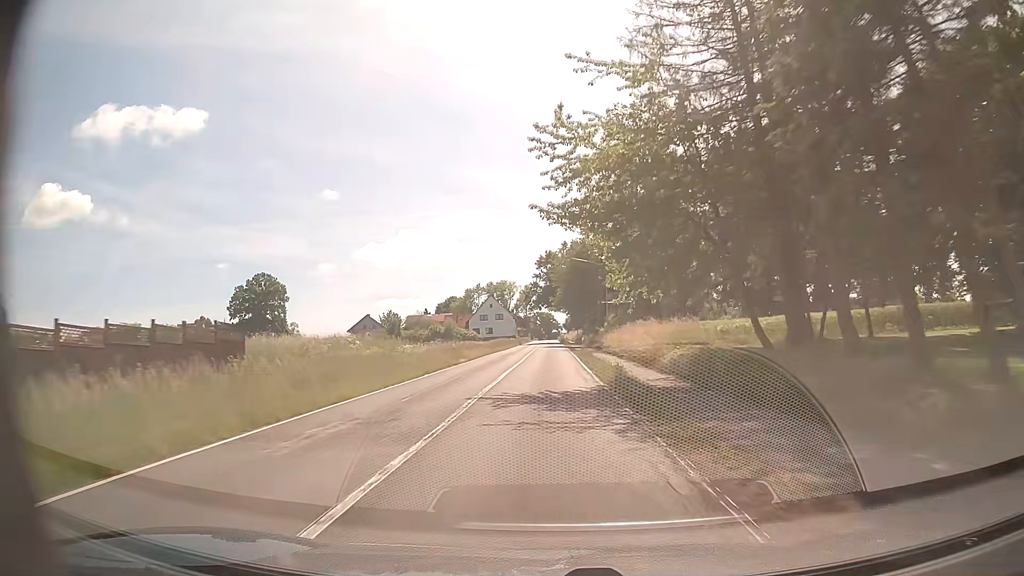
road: tertiary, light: Day
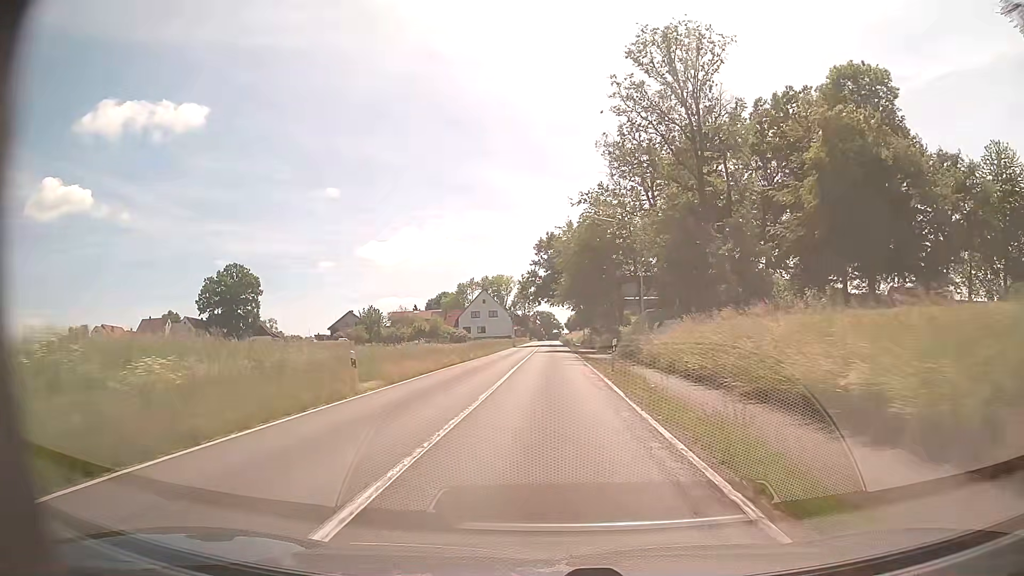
(0.0, +20.5) m; 0°
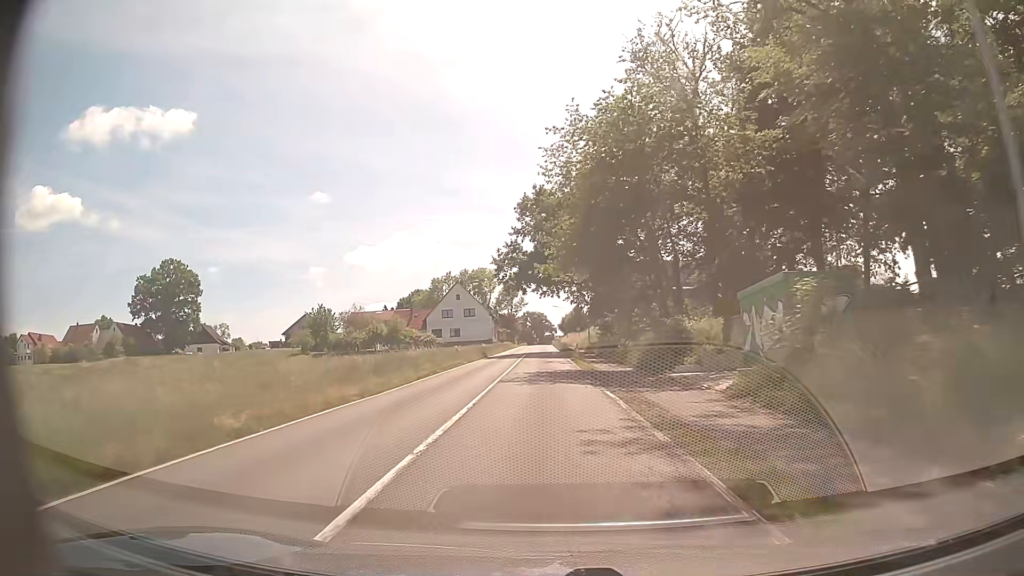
(+0.3, +30.6) m; +1°
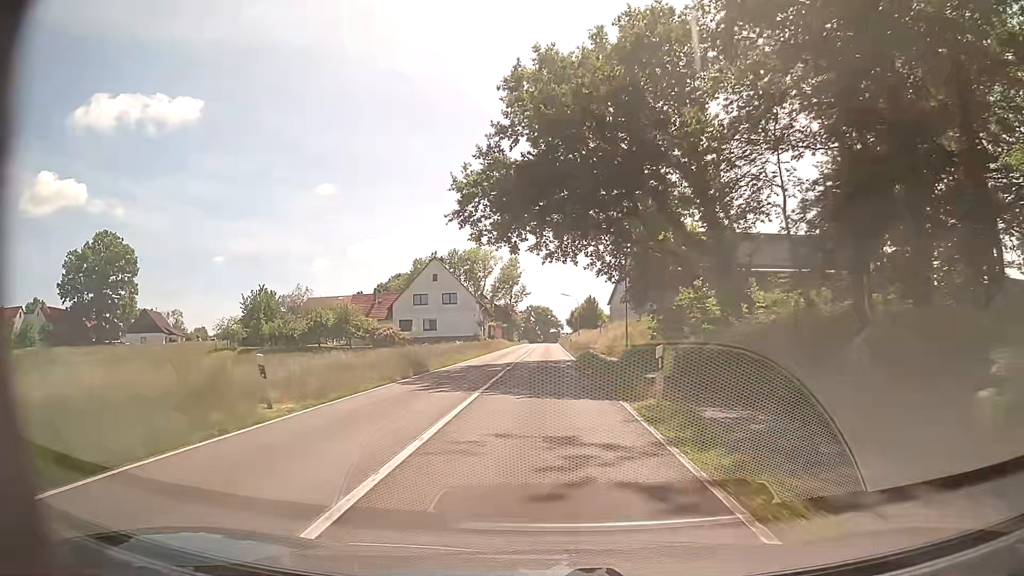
(-0.2, +30.4) m; 0°
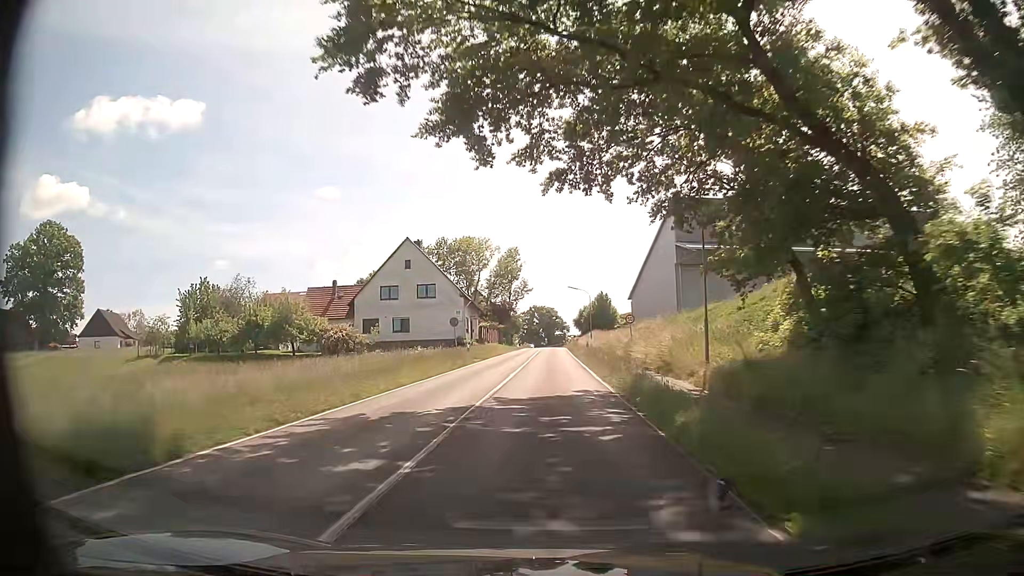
(-0.1, +20.1) m; -1°
